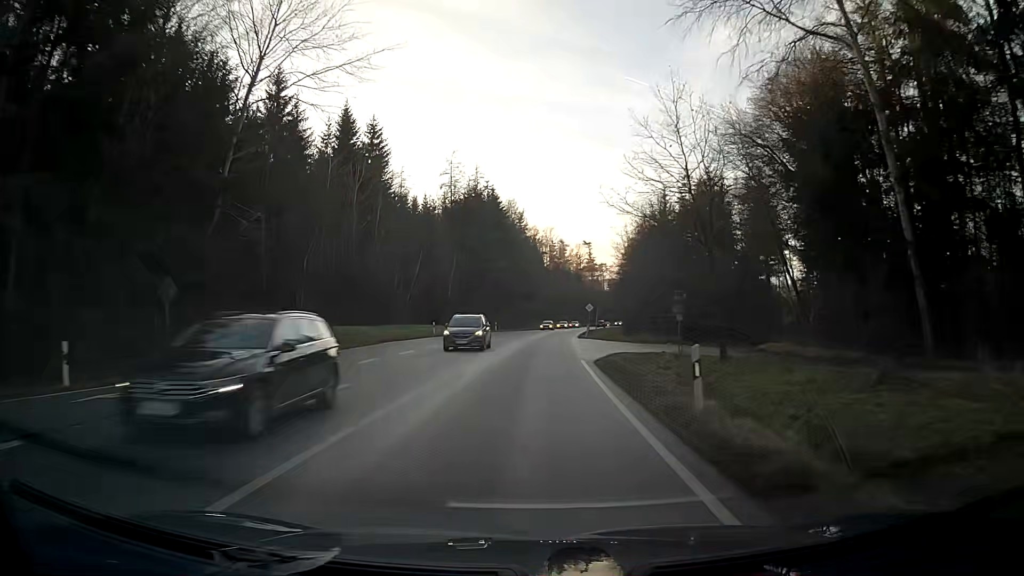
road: primary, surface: asphalt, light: Day
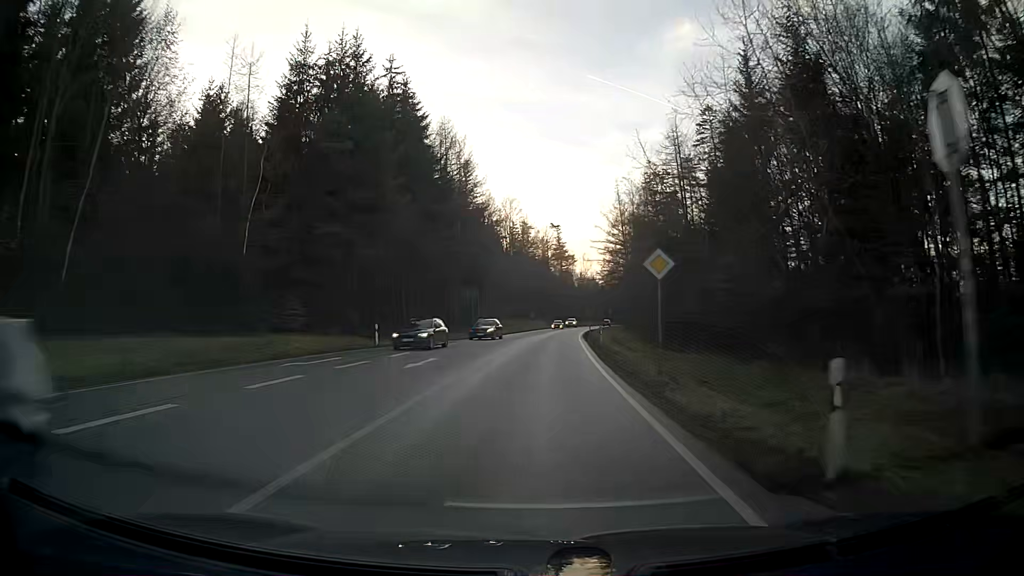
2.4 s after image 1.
(+1.4, +49.9) m; +3°
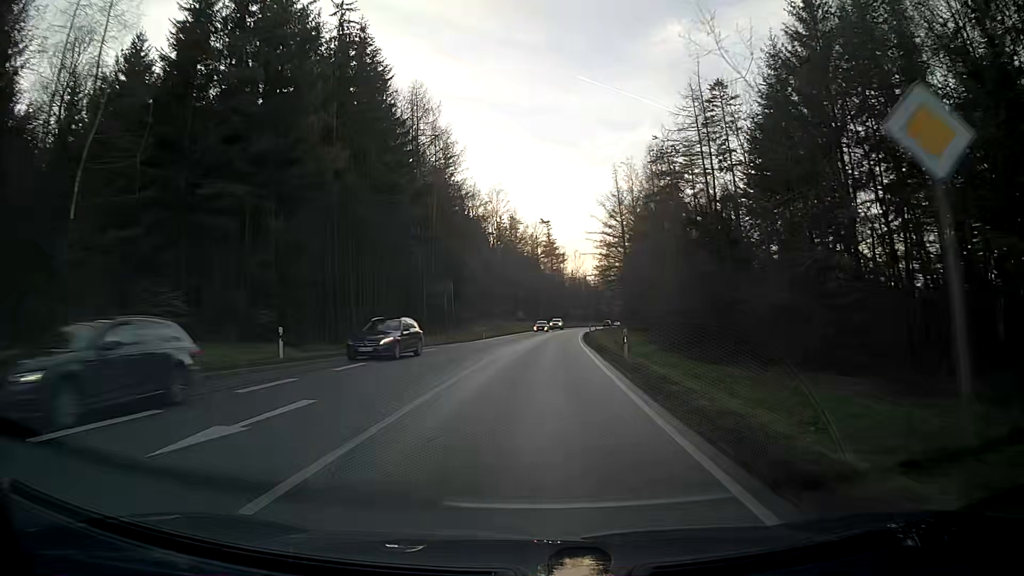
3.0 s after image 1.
(+0.1, +12.5) m; +1°
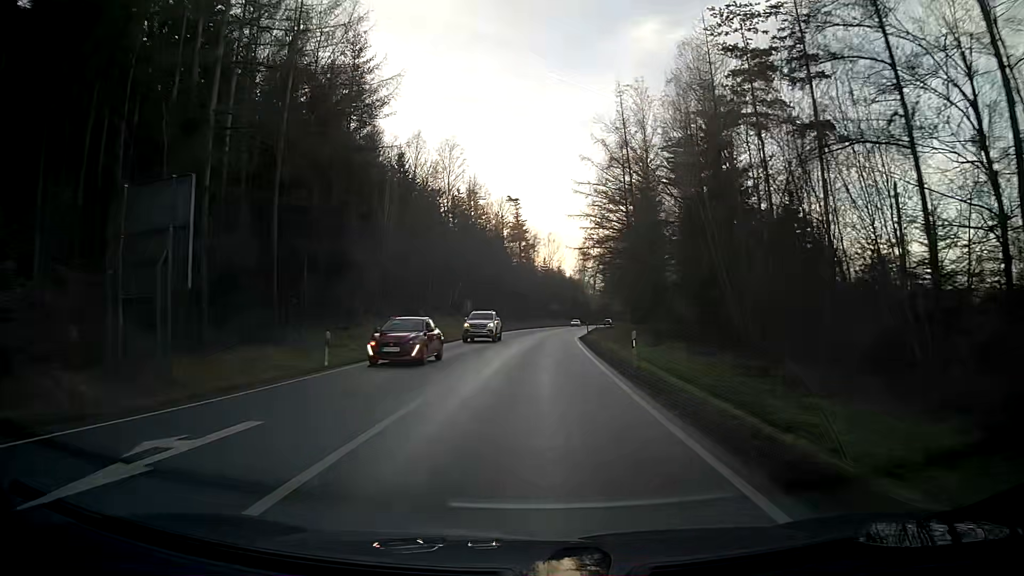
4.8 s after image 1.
(+0.8, +37.4) m; +2°
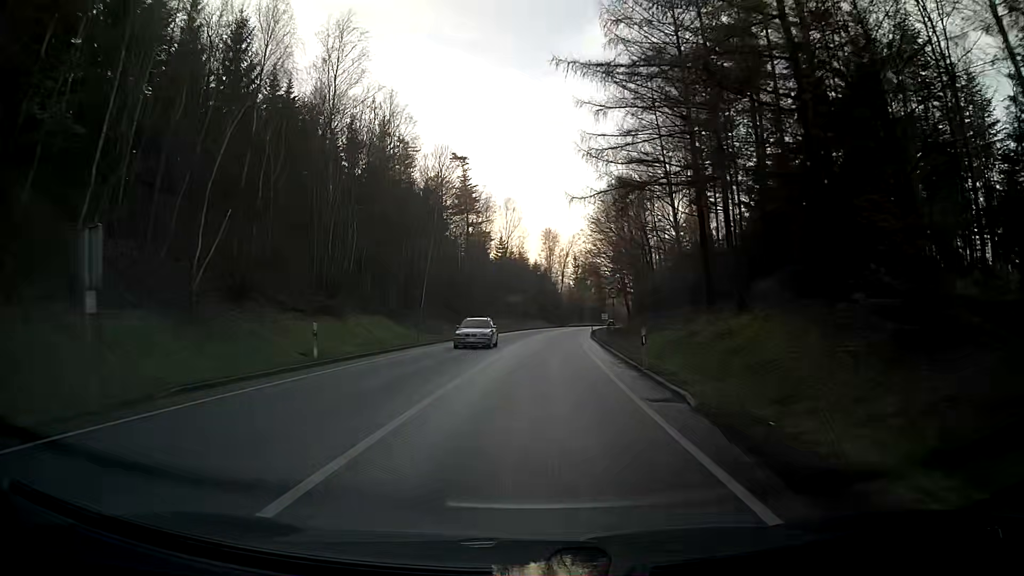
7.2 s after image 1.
(+1.6, +50.0) m; +4°
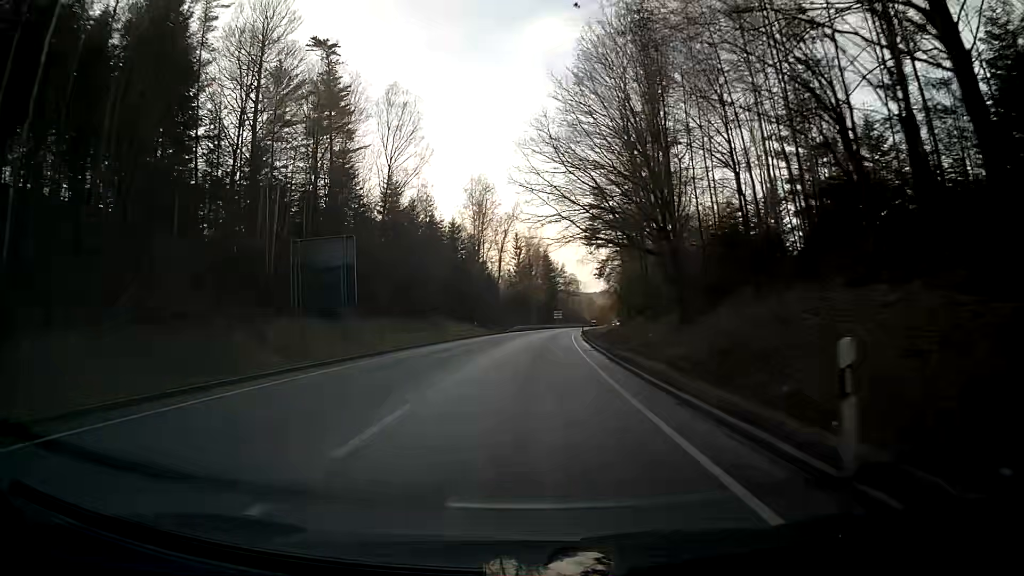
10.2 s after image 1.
(+2.8, +62.8) m; +5°
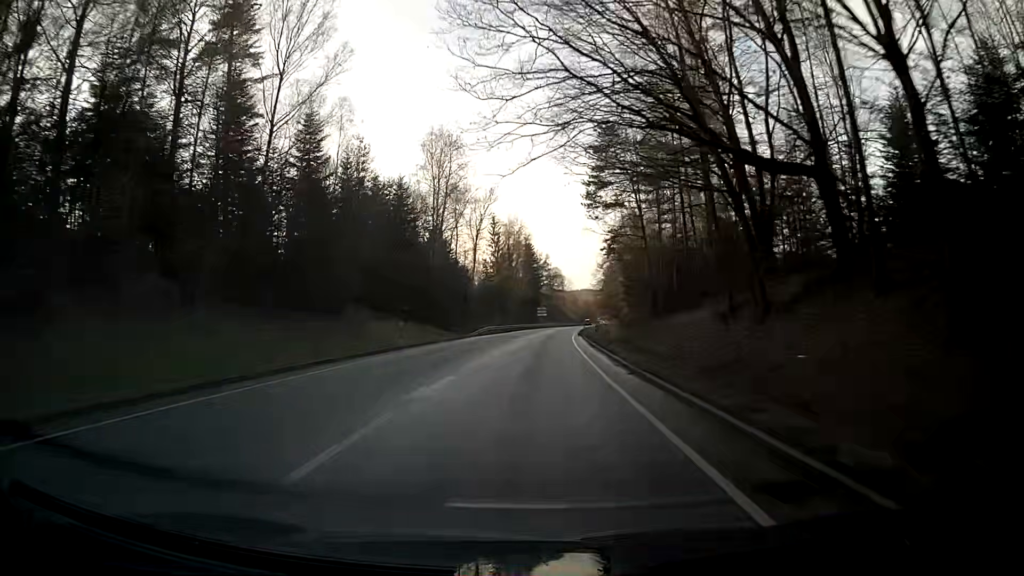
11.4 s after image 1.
(+0.2, +25.1) m; +1°
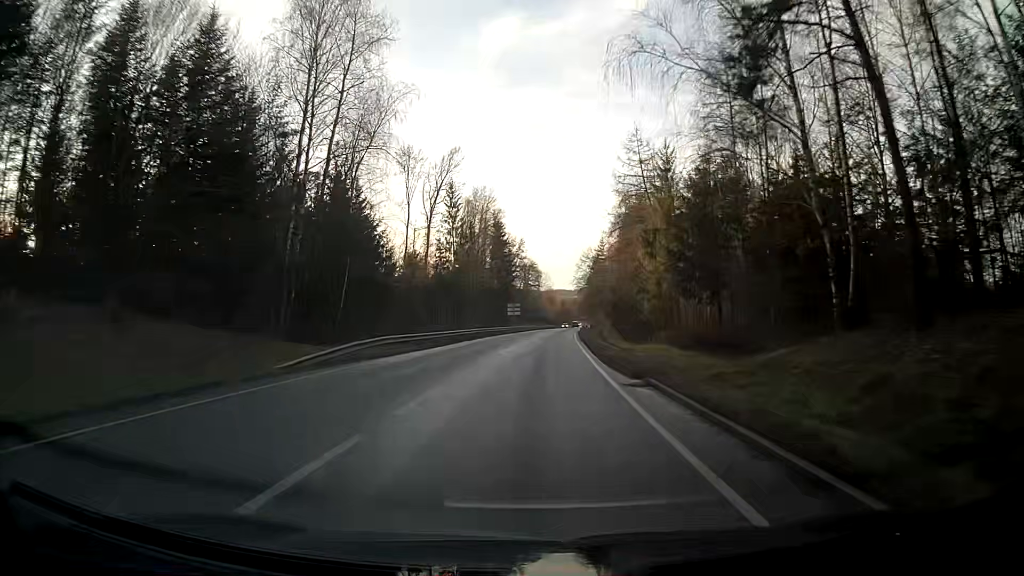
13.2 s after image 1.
(+1.0, +37.6) m; +3°
